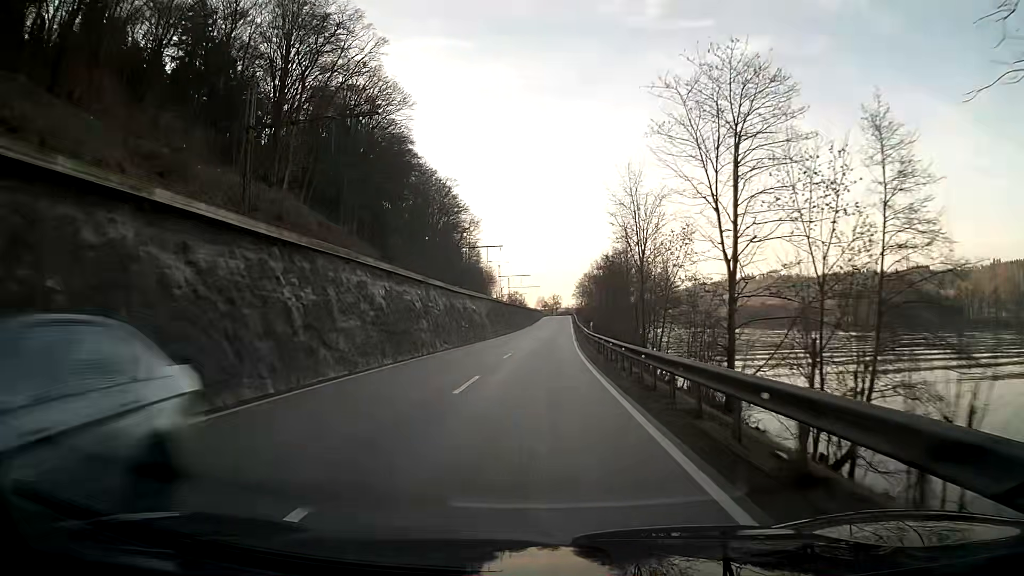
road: primary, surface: asphalt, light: Day
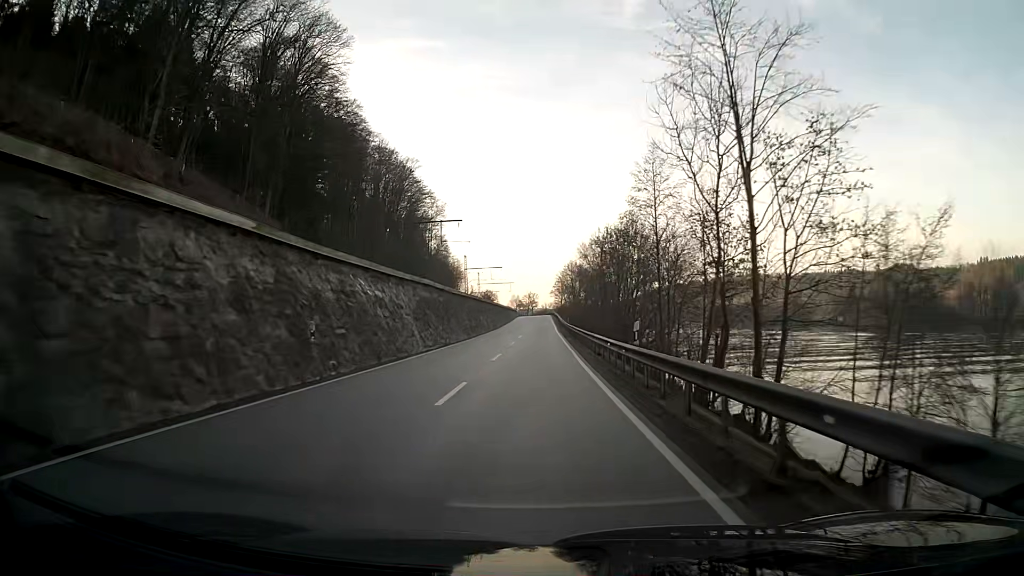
(+0.4, +25.8) m; +2°
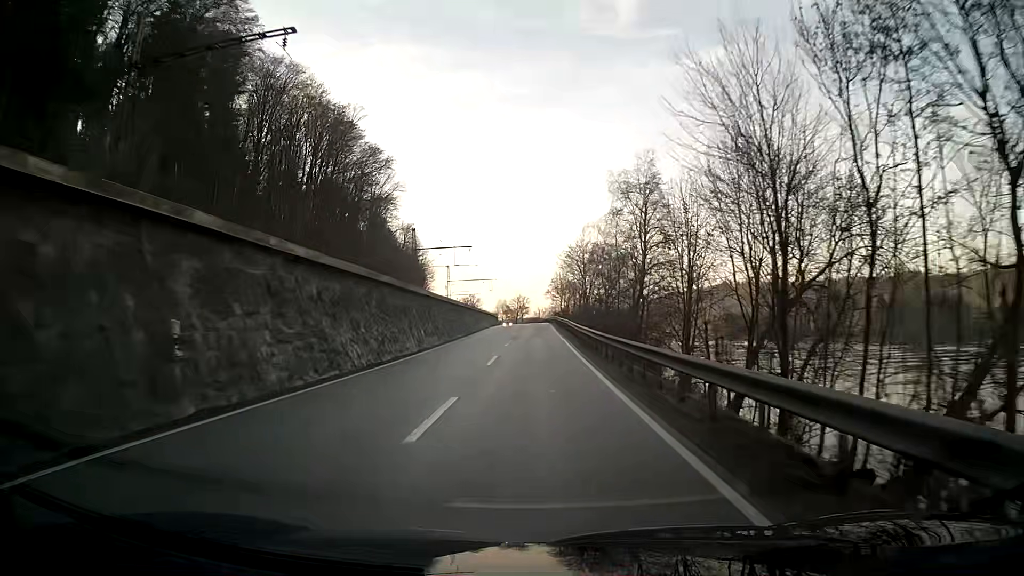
(+0.4, +51.5) m; +1°
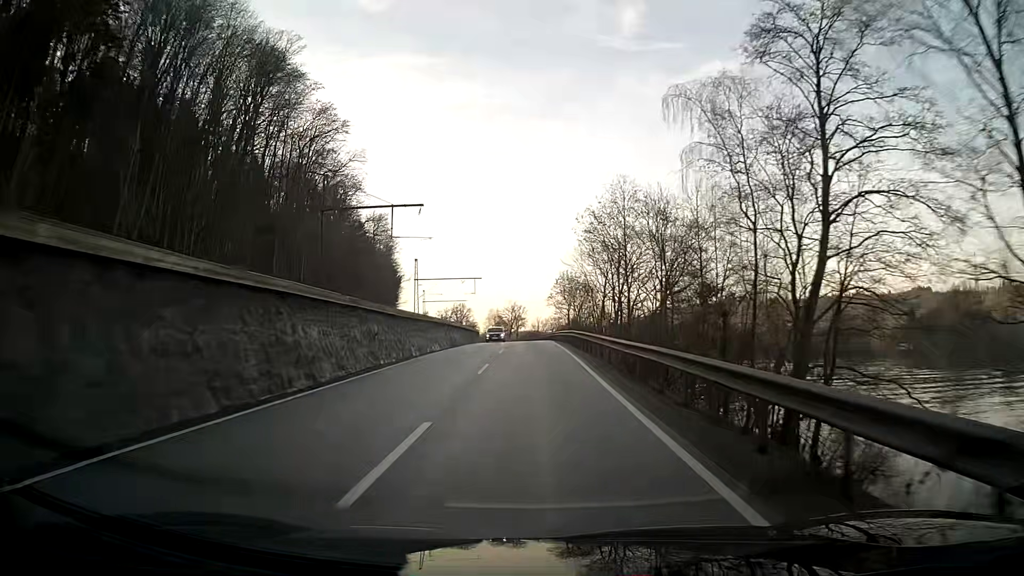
(+0.1, +38.3) m; 0°
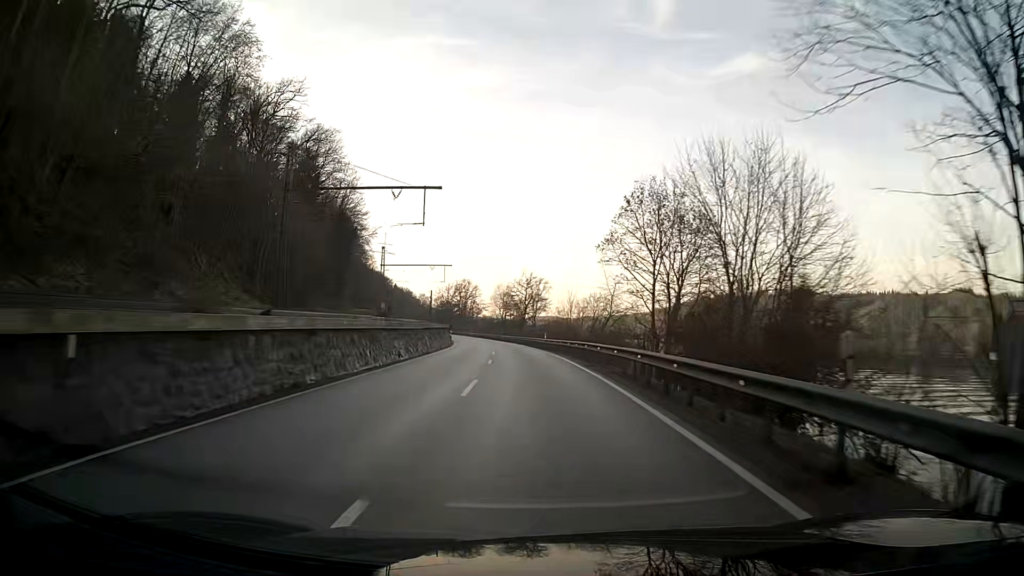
(-0.6, +63.7) m; -2°
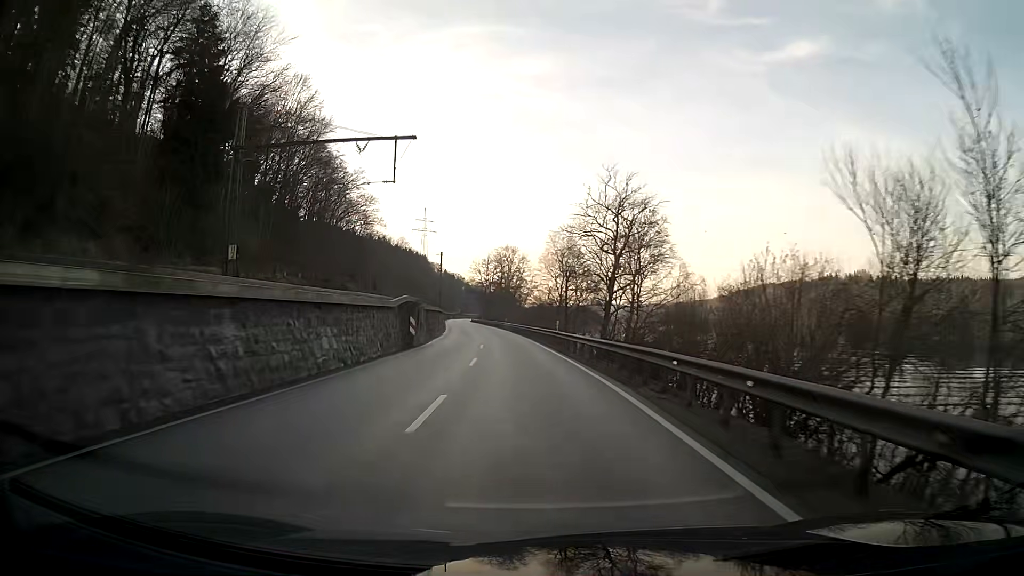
(-2.7, +64.7) m; -5°
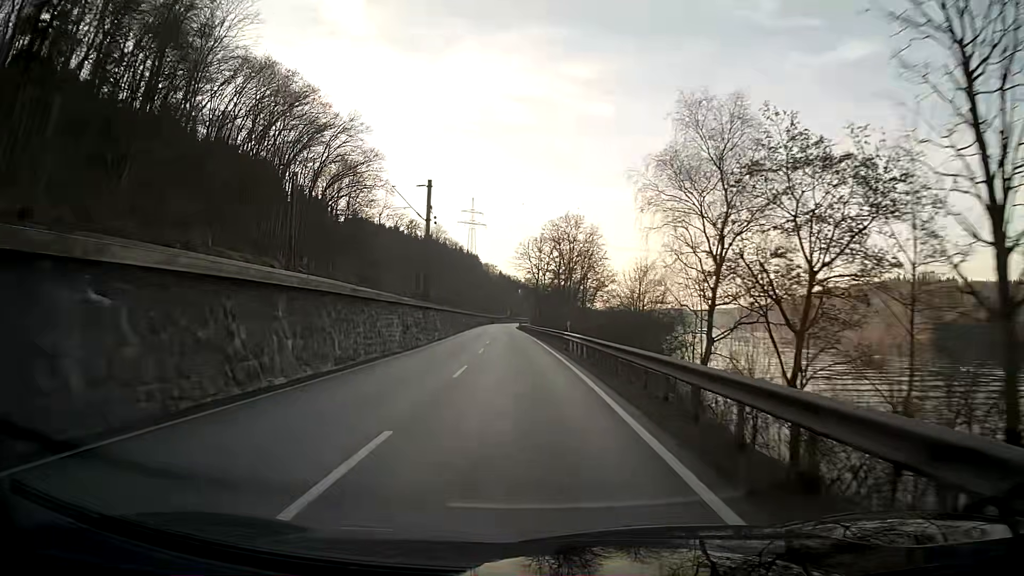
(-2.3, +51.8) m; -5°
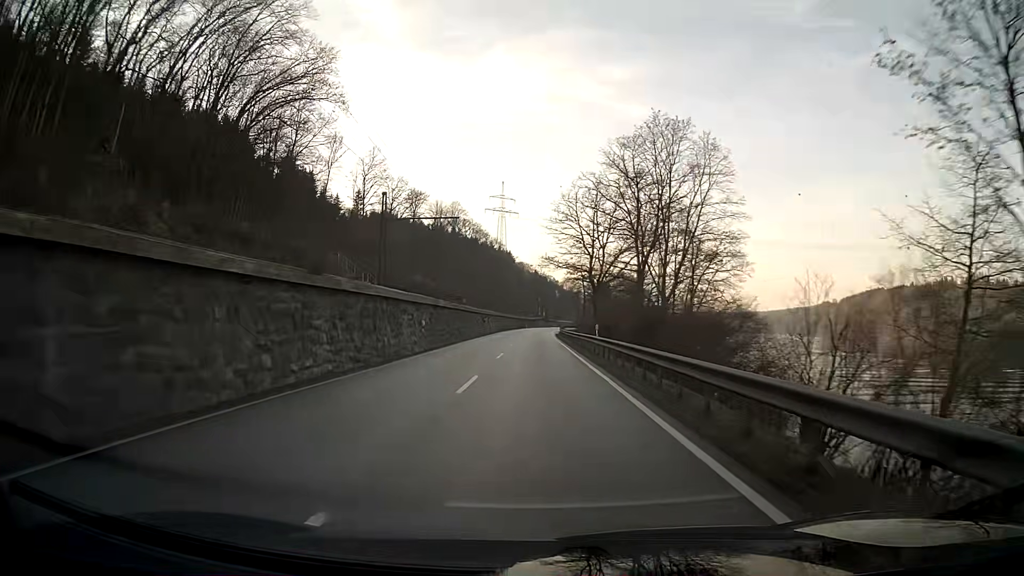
(-1.6, +51.5) m; -3°
